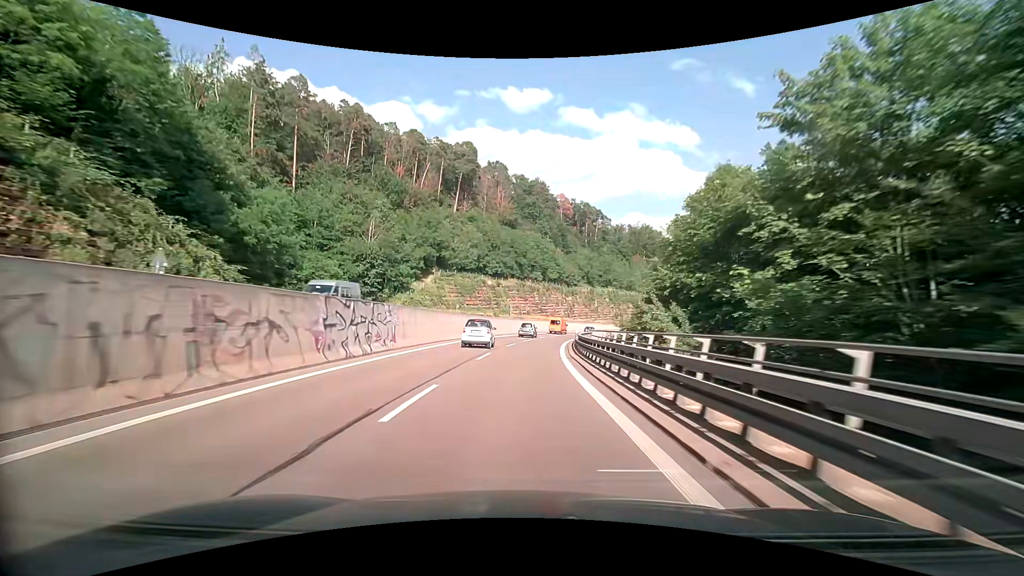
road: trunk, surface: asphalt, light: Day
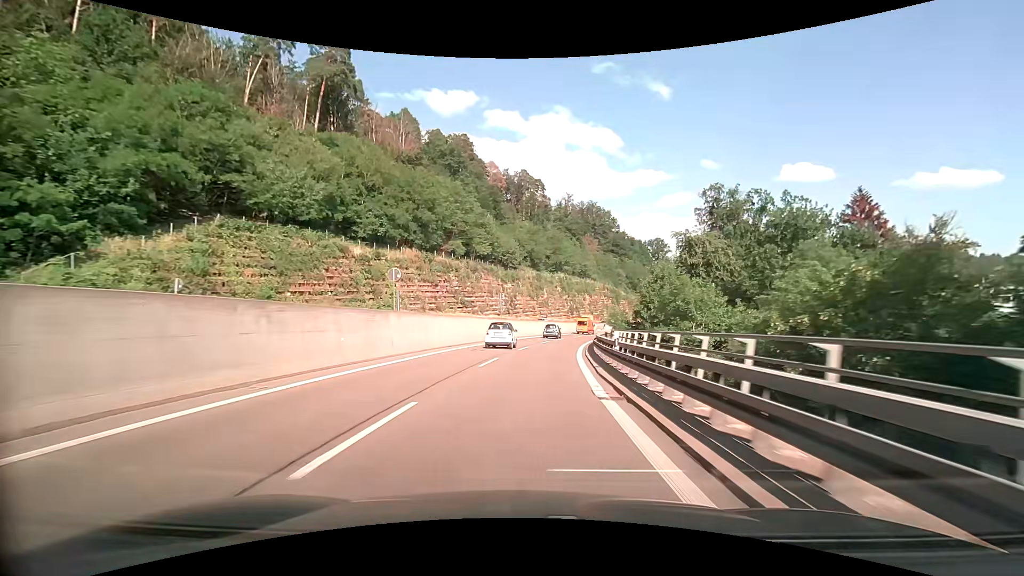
(+2.8, +50.0) m; +8°
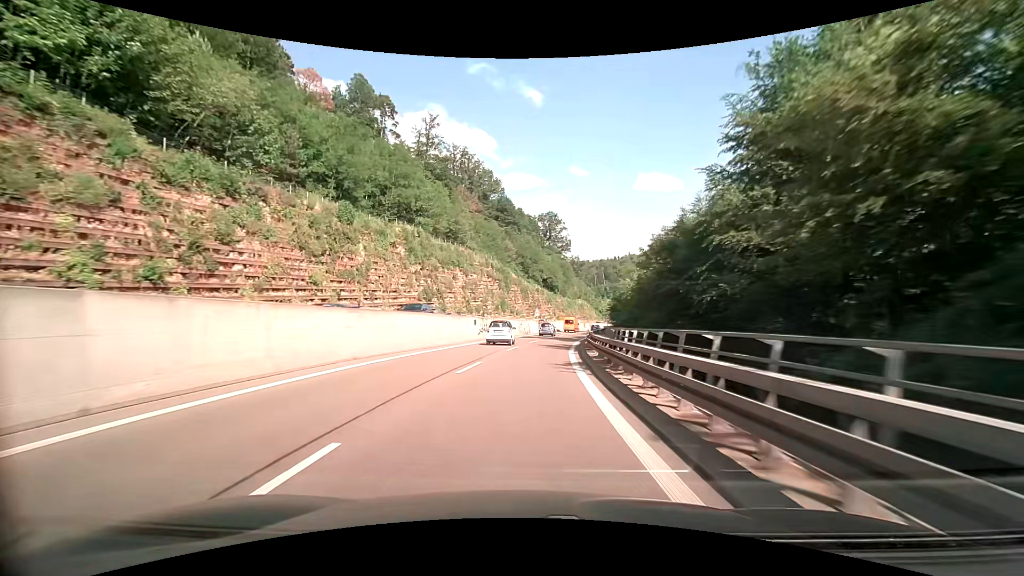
(+7.6, +62.0) m; +14°
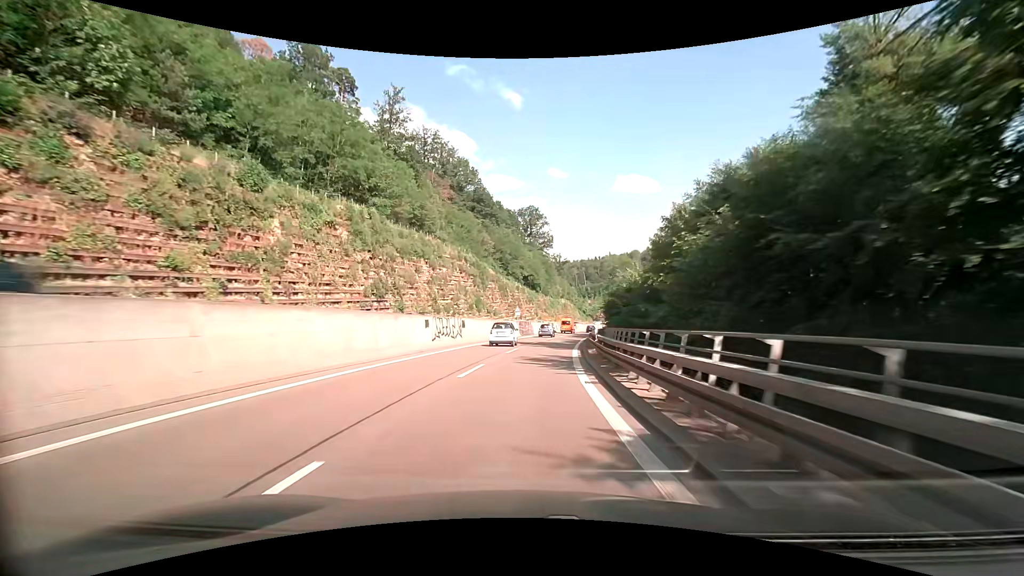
(+0.2, +12.5) m; +2°
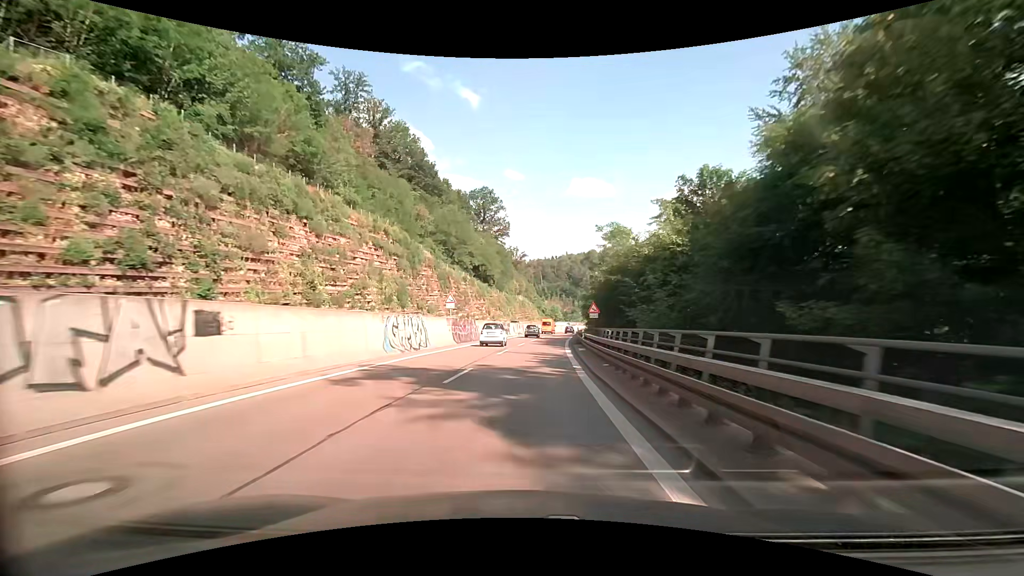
(+1.3, +25.0) m; +6°
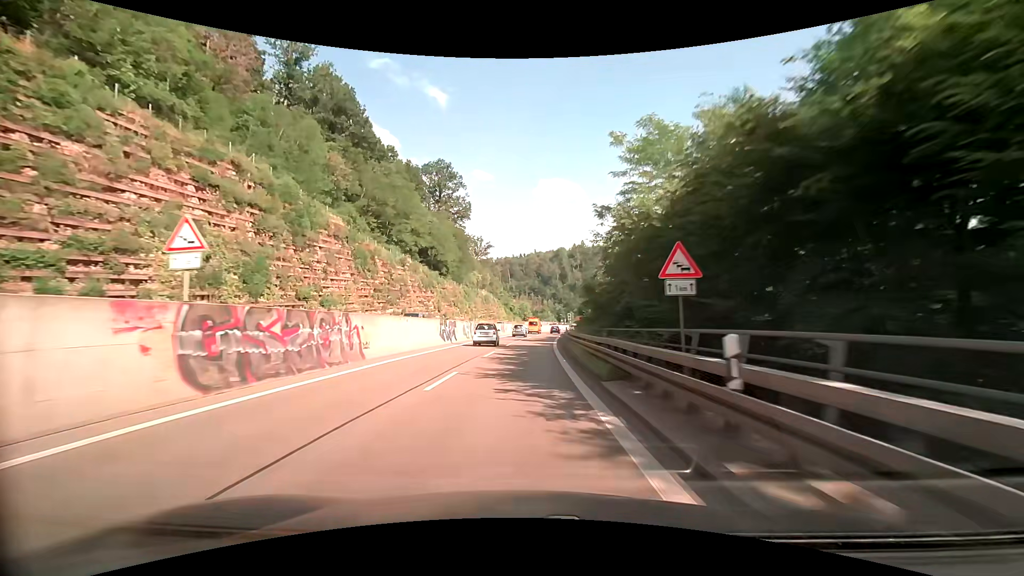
(+0.9, +25.0) m; +4°
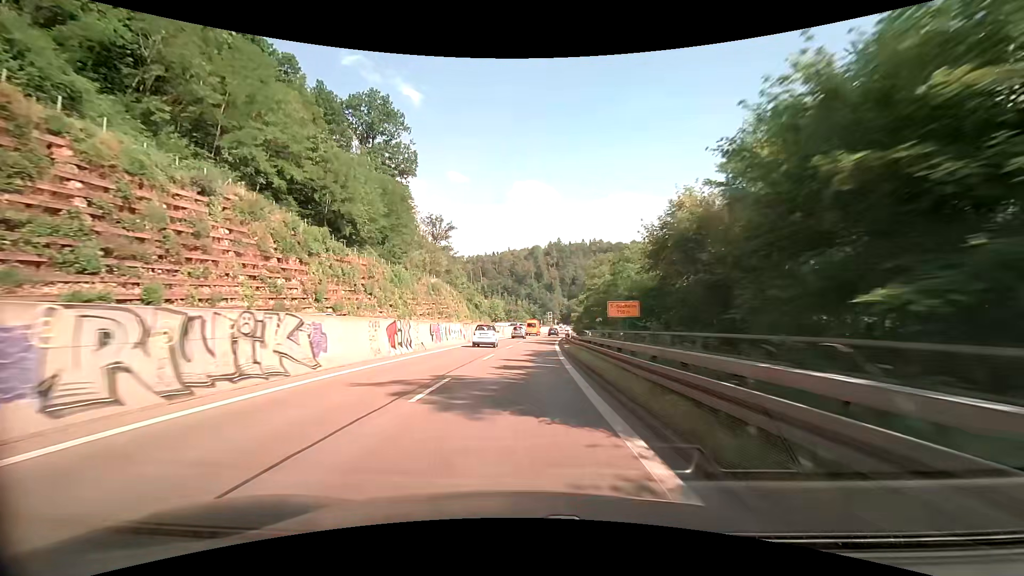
(+0.9, +37.6) m; +3°
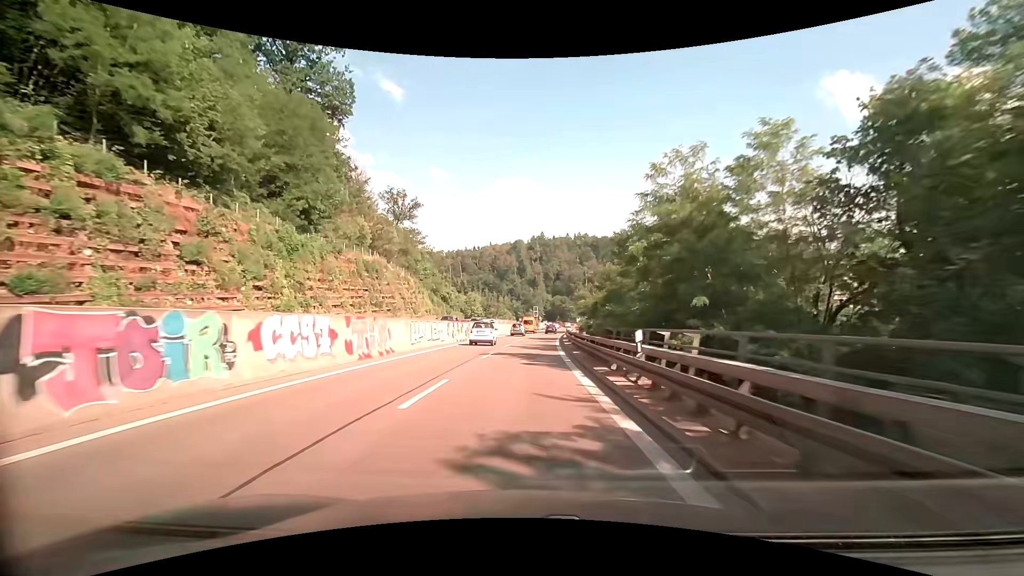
(+0.5, +25.0) m; +2°
(0, +10) (0, +20) (+1, +30) (+1, +40) (+2, +50) (+2, +60) (+3, +70) (+4, +80) (+5, +90) (+6, +100) m
